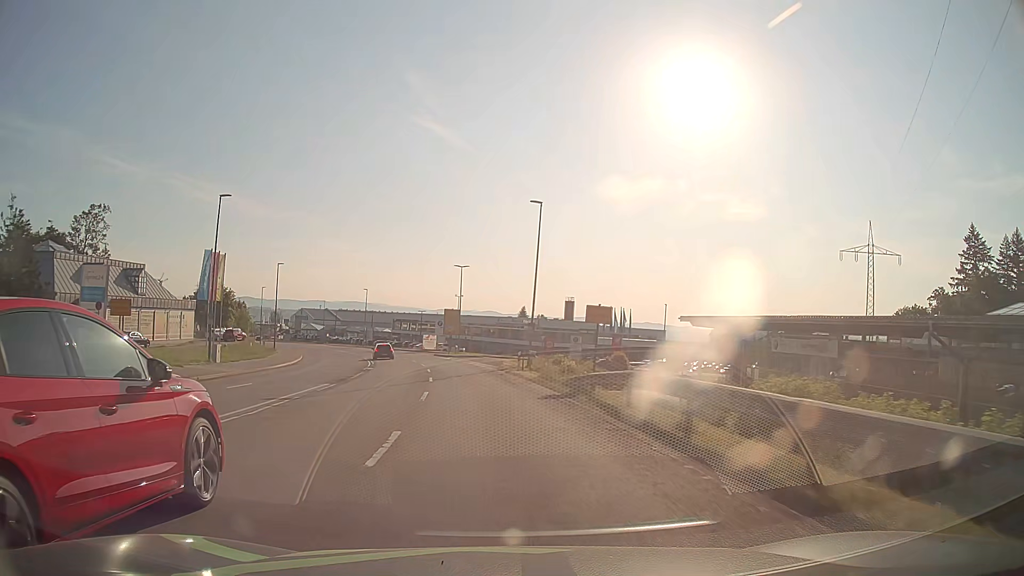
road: secondary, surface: asphalt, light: Day
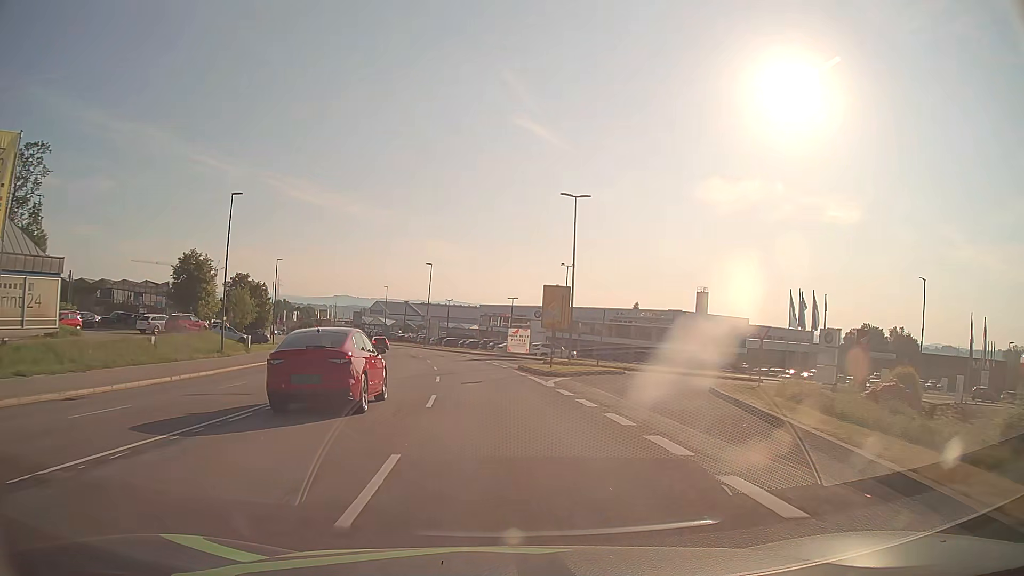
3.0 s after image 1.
(-3.1, +38.1) m; -9°
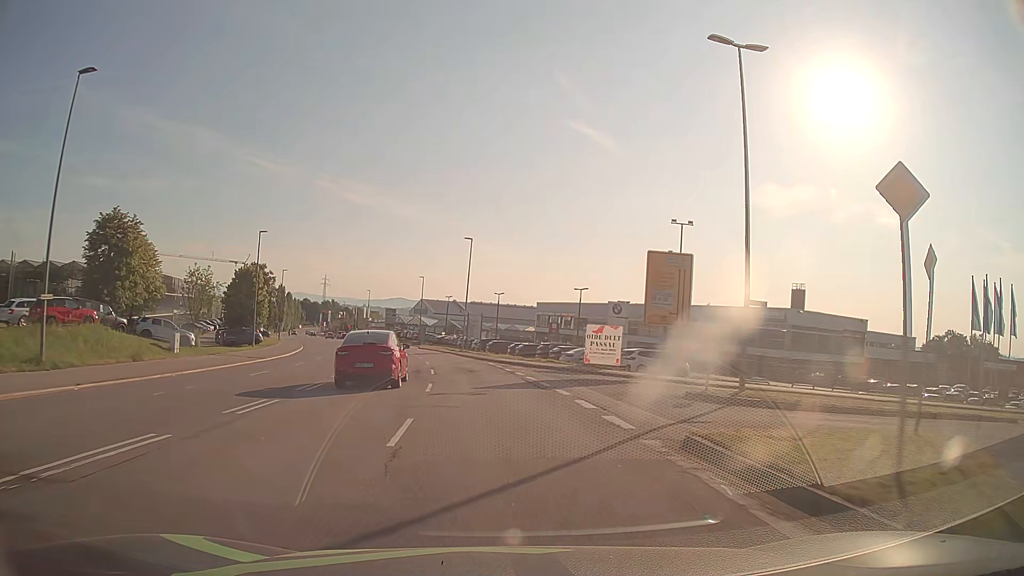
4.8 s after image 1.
(-0.9, +23.0) m; -5°
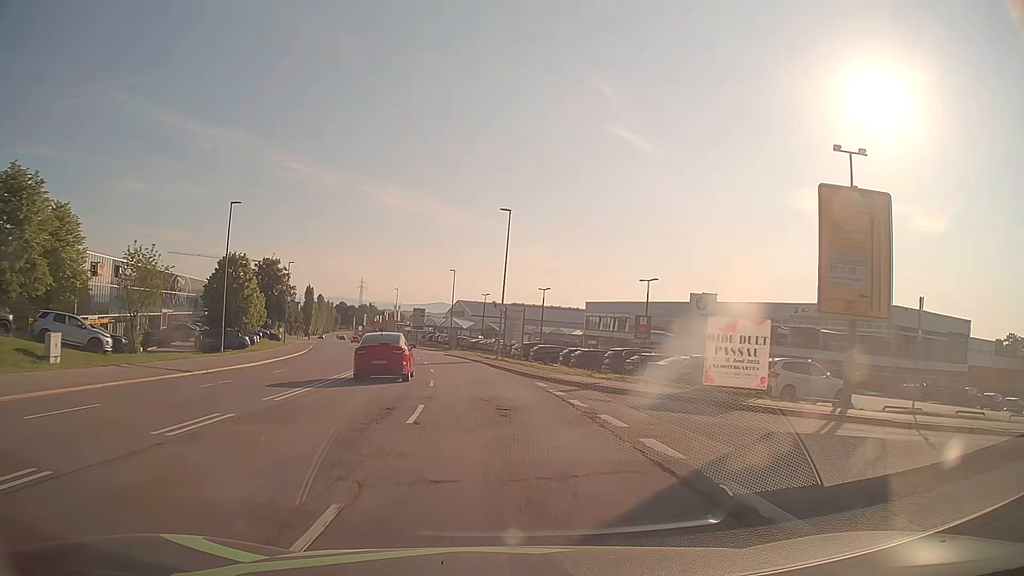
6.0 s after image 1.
(-0.5, +15.3) m; -4°
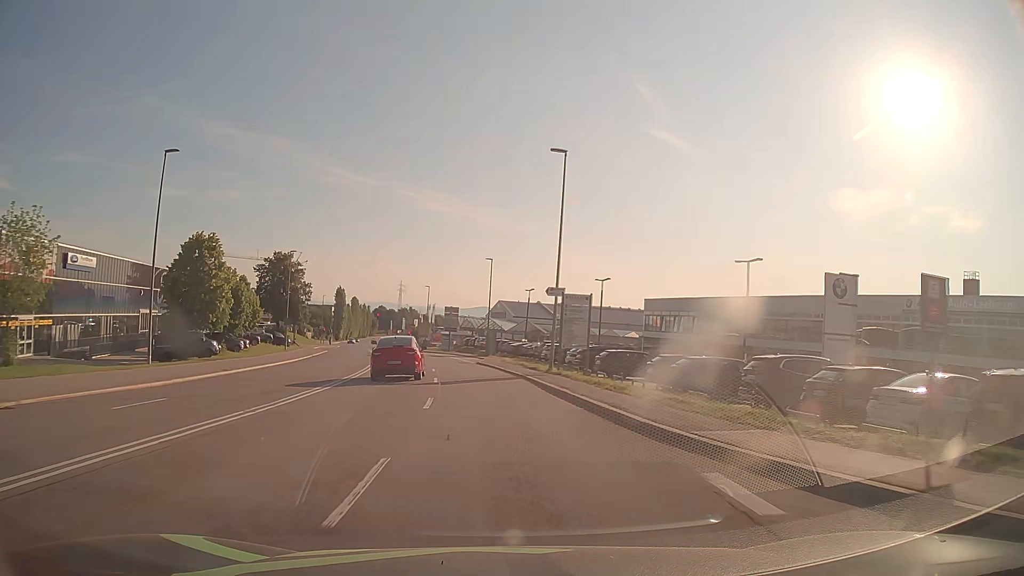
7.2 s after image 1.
(-0.4, +15.3) m; -4°
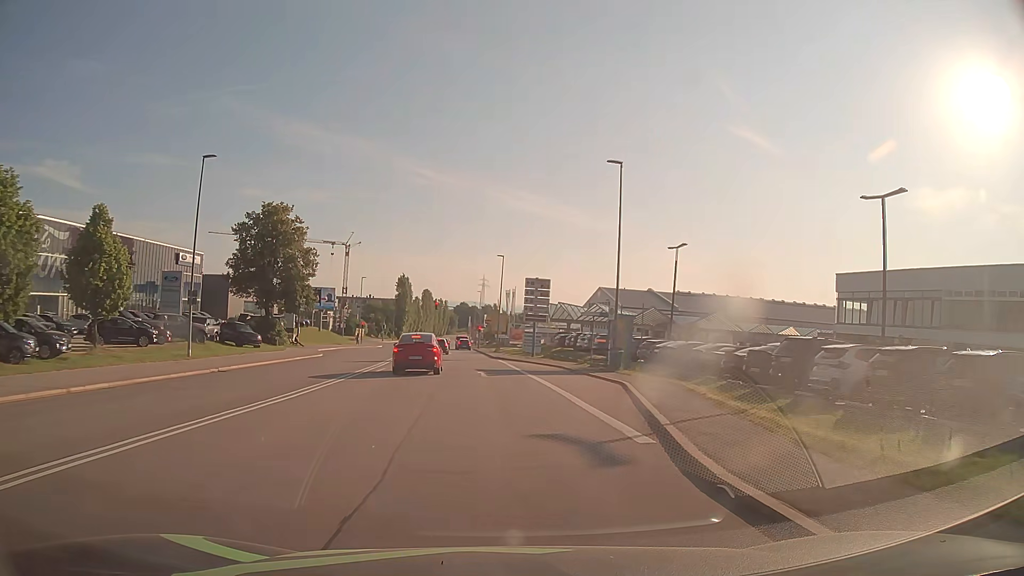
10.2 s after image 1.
(-2.7, +38.1) m; -8°
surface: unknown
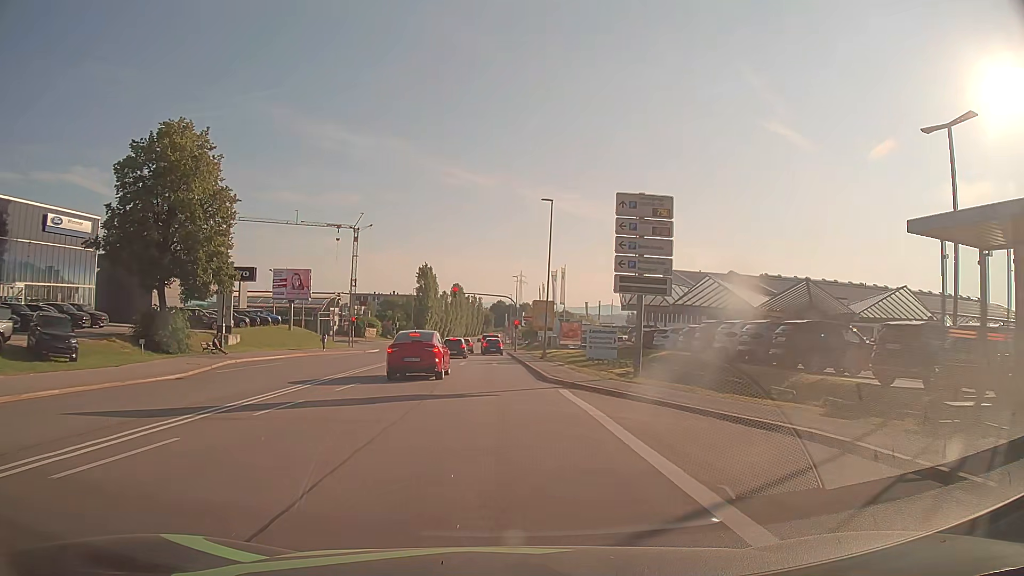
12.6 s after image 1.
(-0.7, +28.7) m; -3°
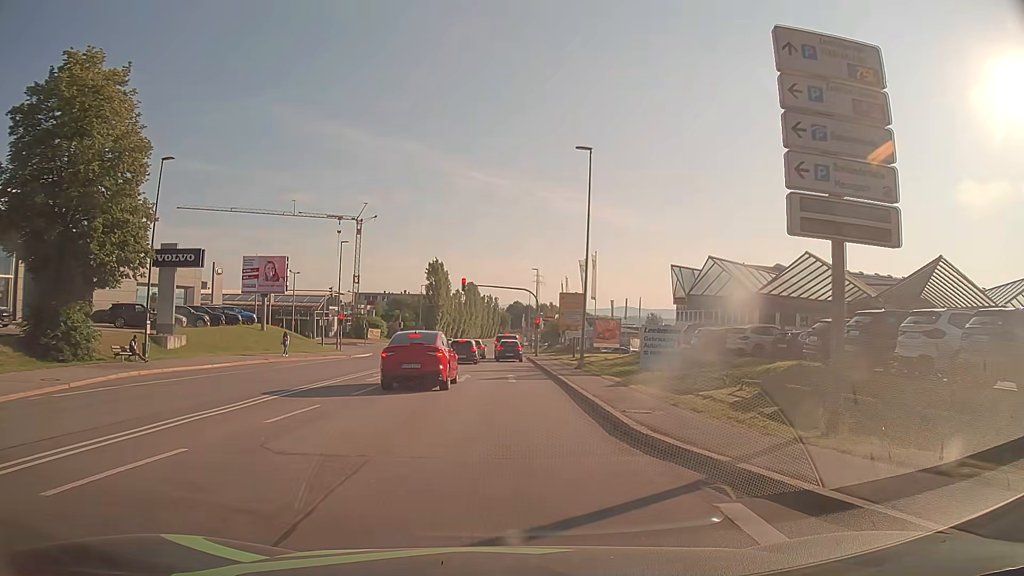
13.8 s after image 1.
(-0.2, +12.4) m; -1°
(0, +10) (0, +20) (0, +30) (0, +40) (0, +50) (0, +60) (0, +70) (0, +80) (0, +90) (0, +100) m
